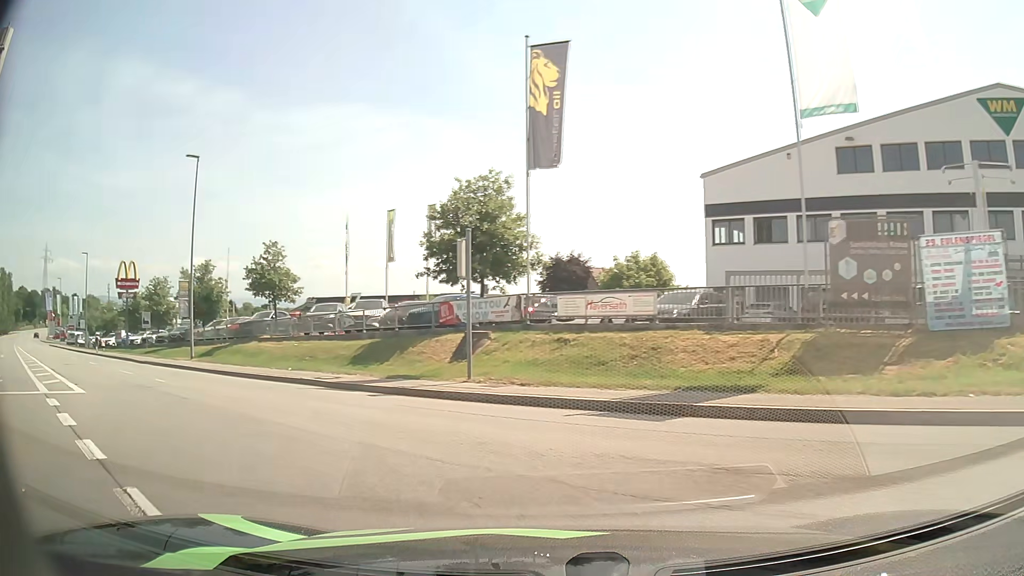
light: Day
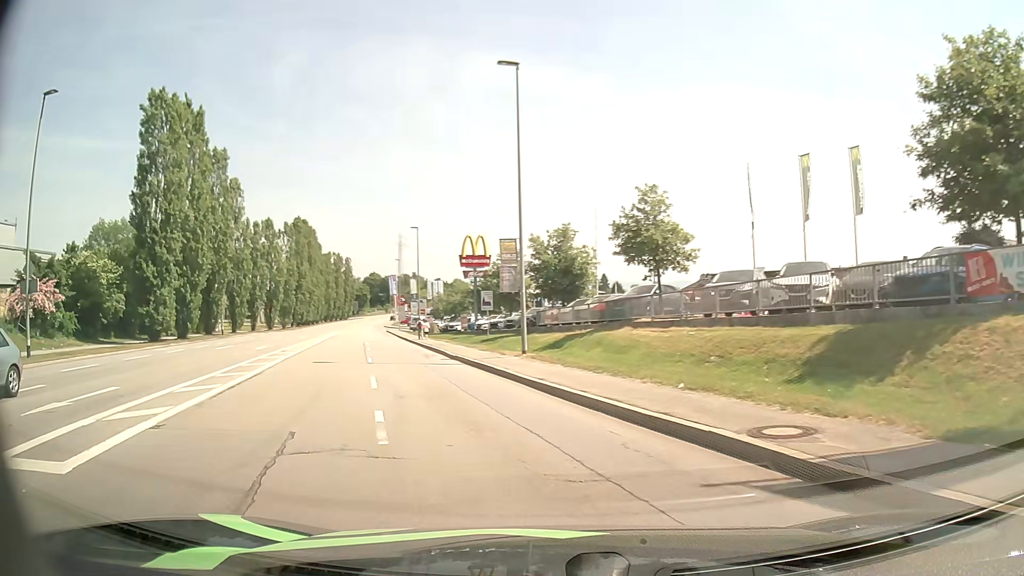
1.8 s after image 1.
(-3.5, +11.4) m; -33°
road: tertiary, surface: asphalt
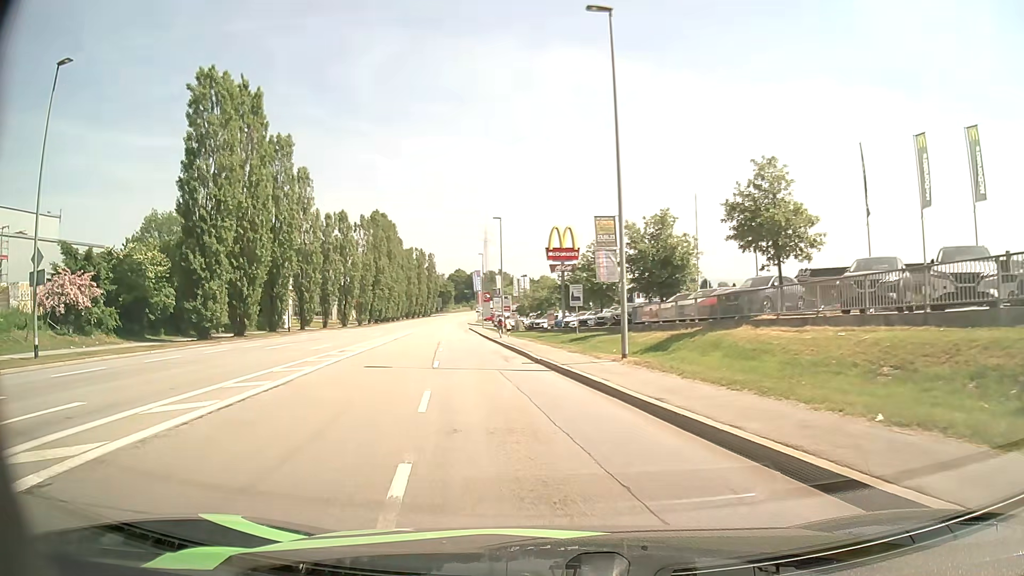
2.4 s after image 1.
(-0.3, +4.3) m; -7°
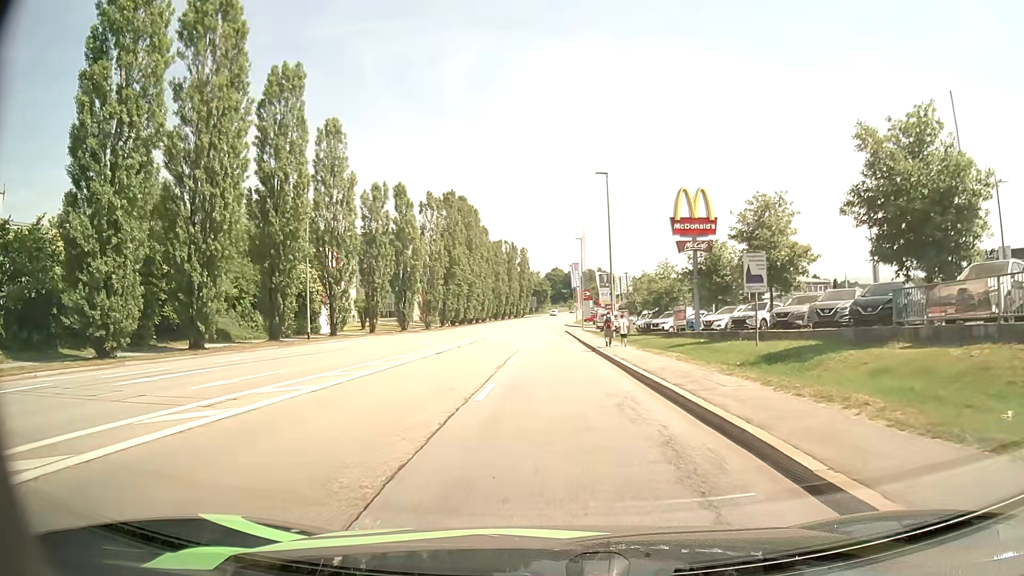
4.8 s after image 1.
(-1.8, +18.3) m; -9°
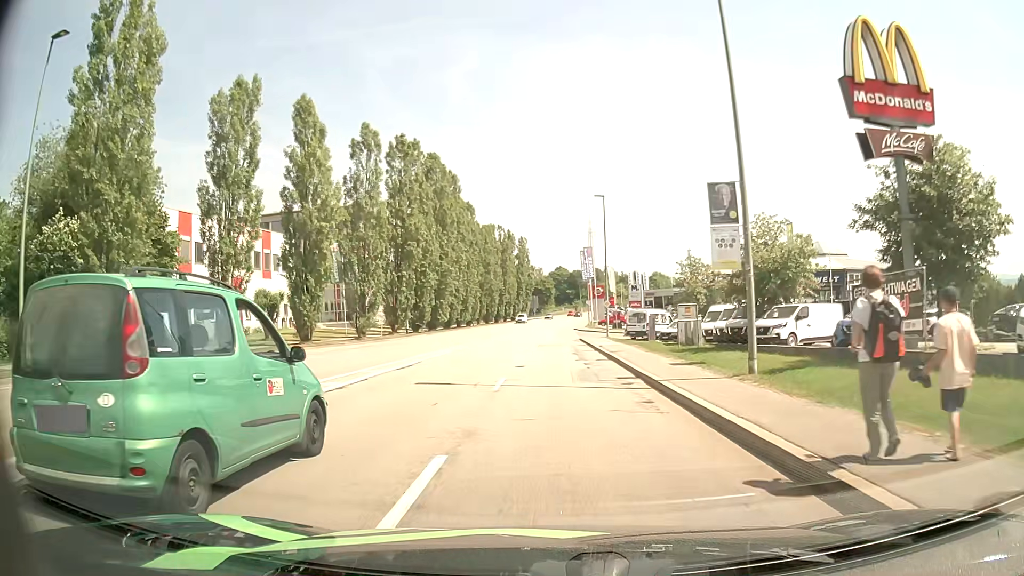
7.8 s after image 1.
(-0.2, +27.8) m; 0°
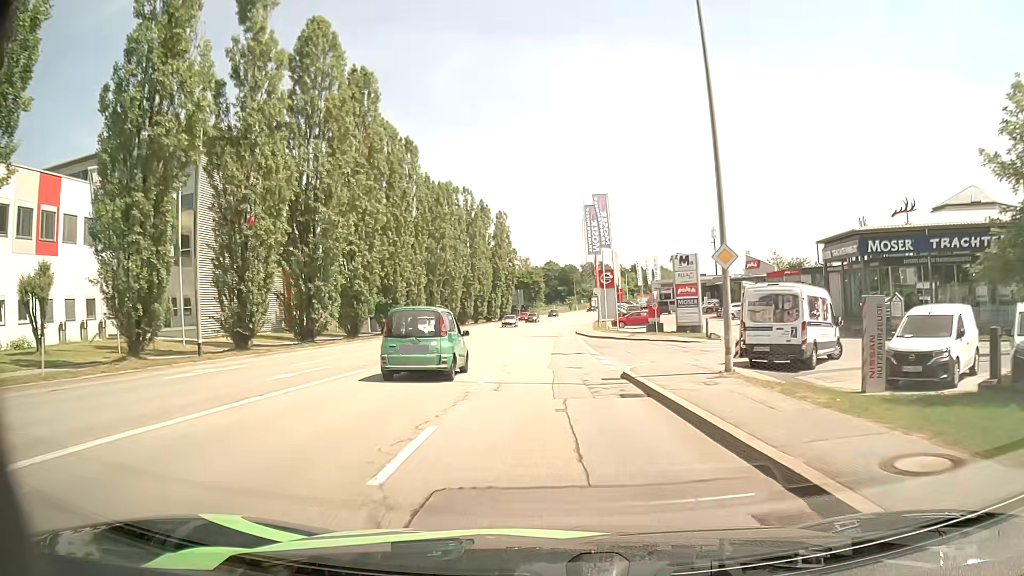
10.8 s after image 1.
(+0.3, +35.0) m; +1°
(0, +10) (0, +20) (0, +30) (0, +40) (0, +50) (0, +60) (0, +70) (+1, +80) (+2, +90) (+3, +100) m
